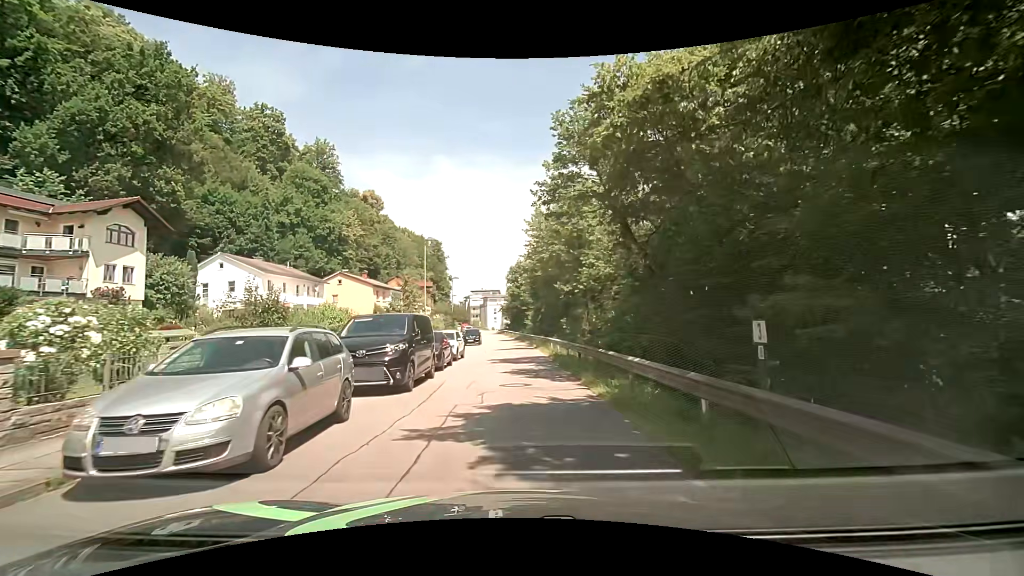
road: residential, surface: asphalt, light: Day
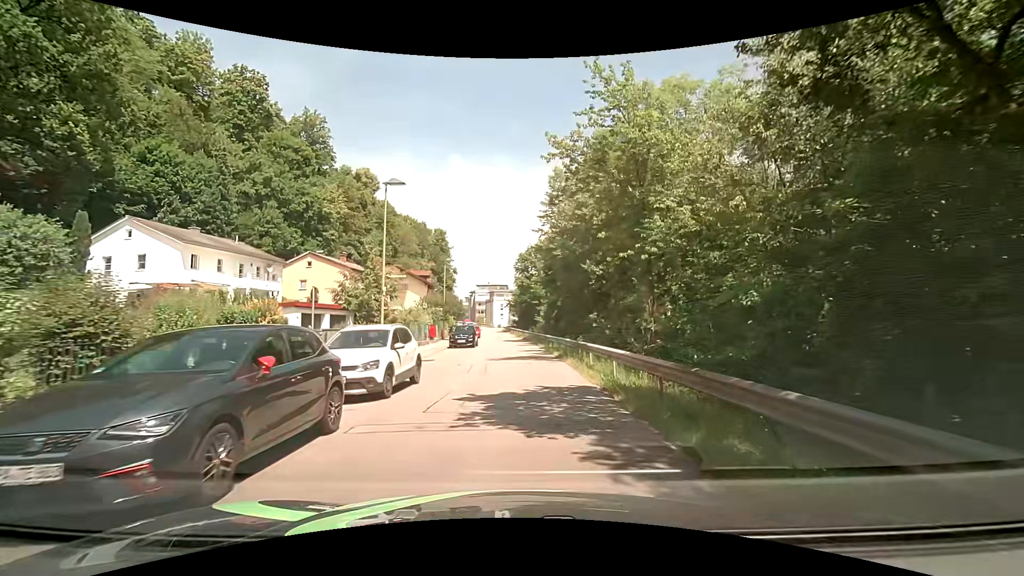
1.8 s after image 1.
(-0.3, +13.7) m; -2°
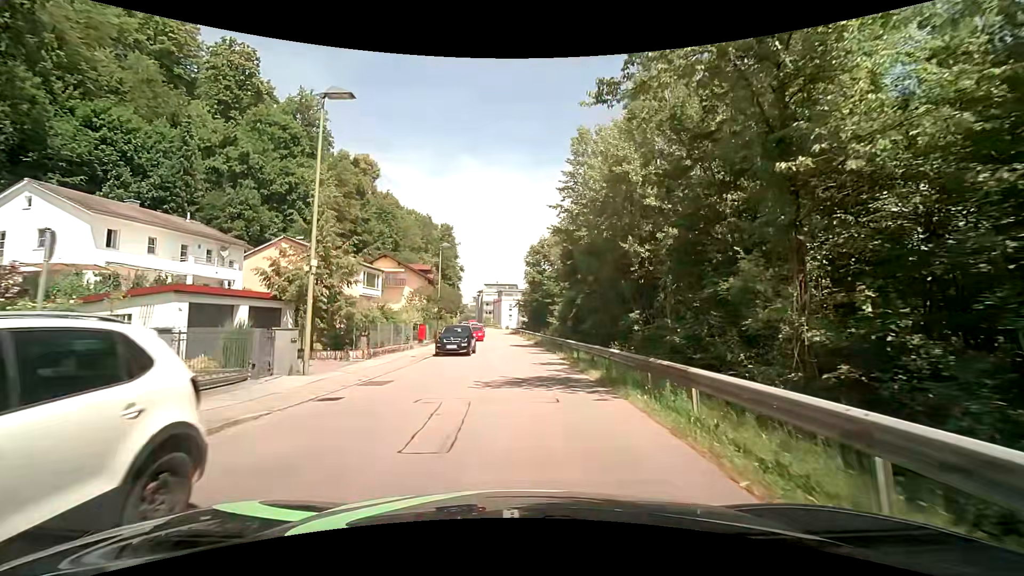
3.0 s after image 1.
(+0.1, +9.2) m; +1°
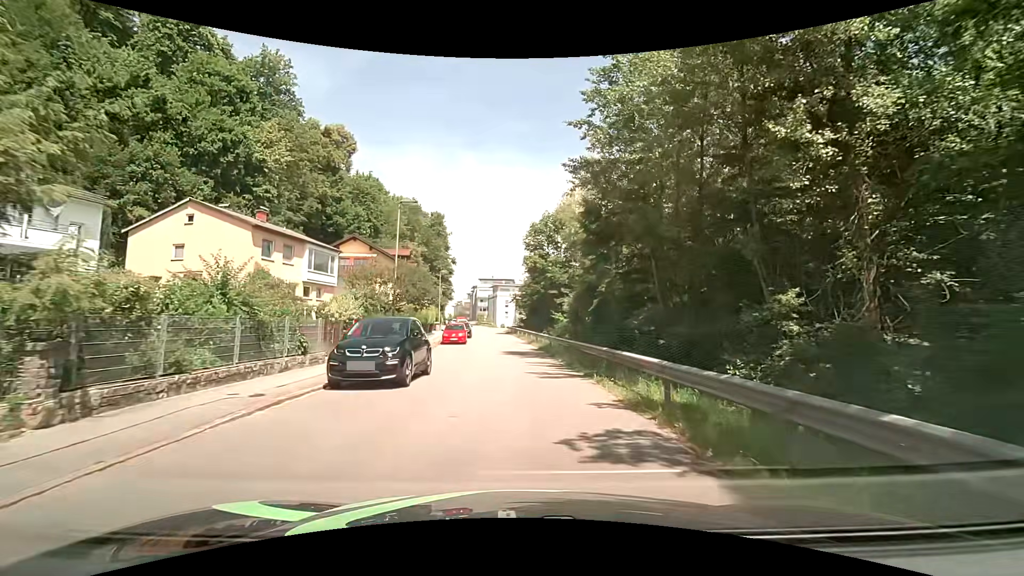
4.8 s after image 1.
(-0.3, +13.7) m; 0°
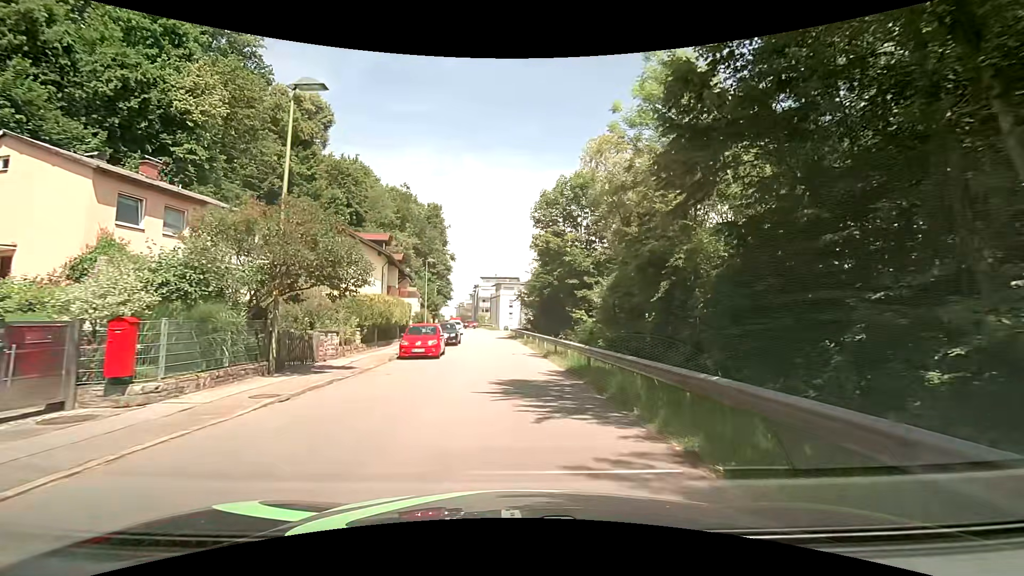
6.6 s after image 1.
(-0.2, +13.5) m; 0°
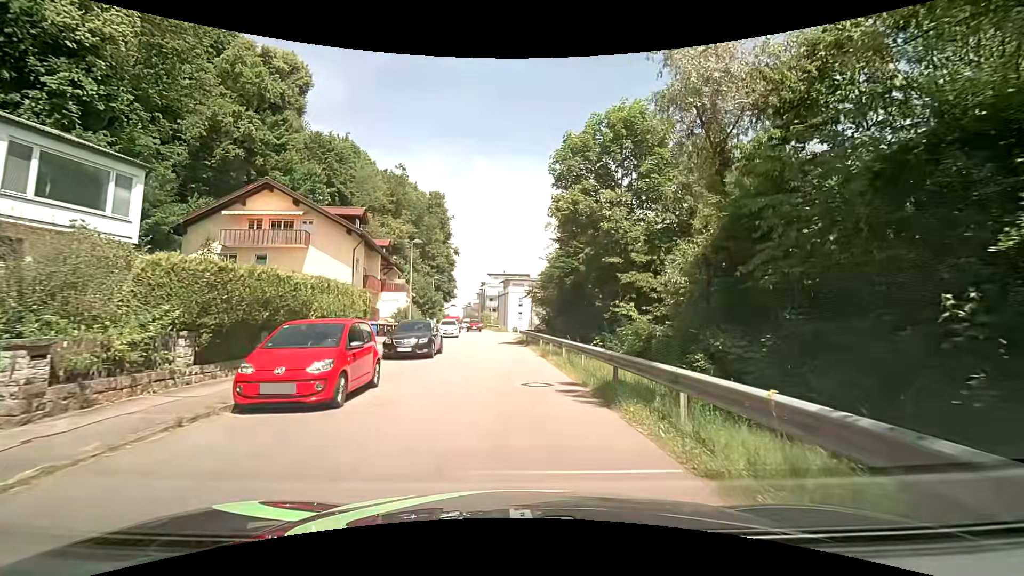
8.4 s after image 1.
(-0.4, +12.2) m; -2°
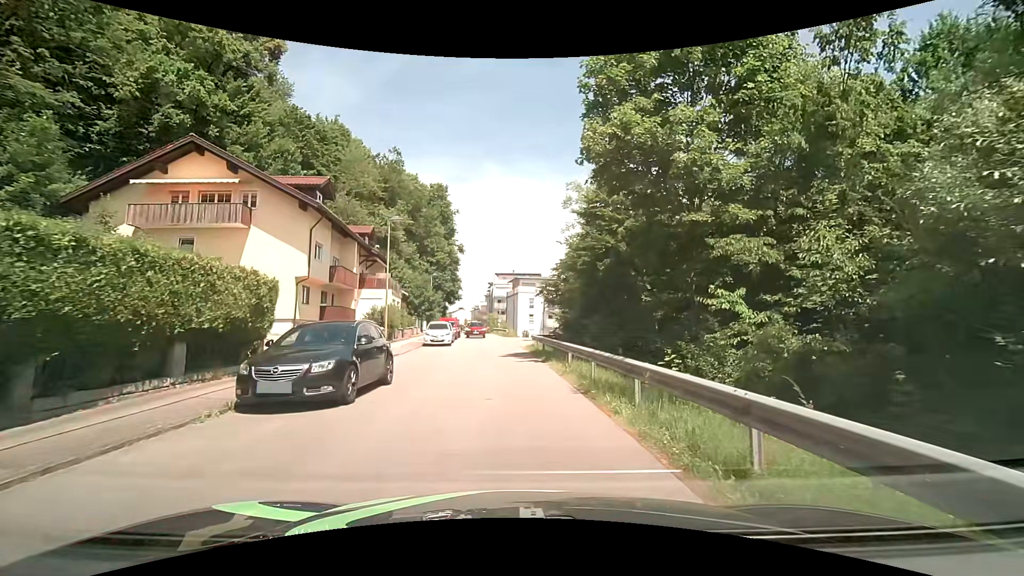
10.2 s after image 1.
(-0.2, +10.1) m; -1°
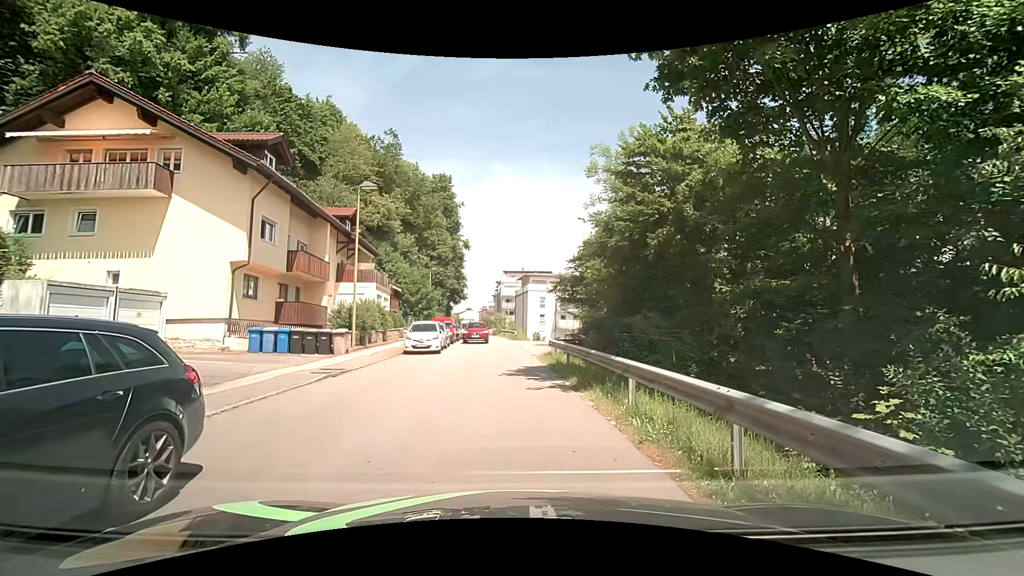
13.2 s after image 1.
(-0.2, +7.3) m; -2°
(0, +10) (0, +20) (-1, +30) (-2, +40) (-3, +50) (-4, +60) (-5, +70) (-6, +80) (-7, +90) (-8, +100) m
